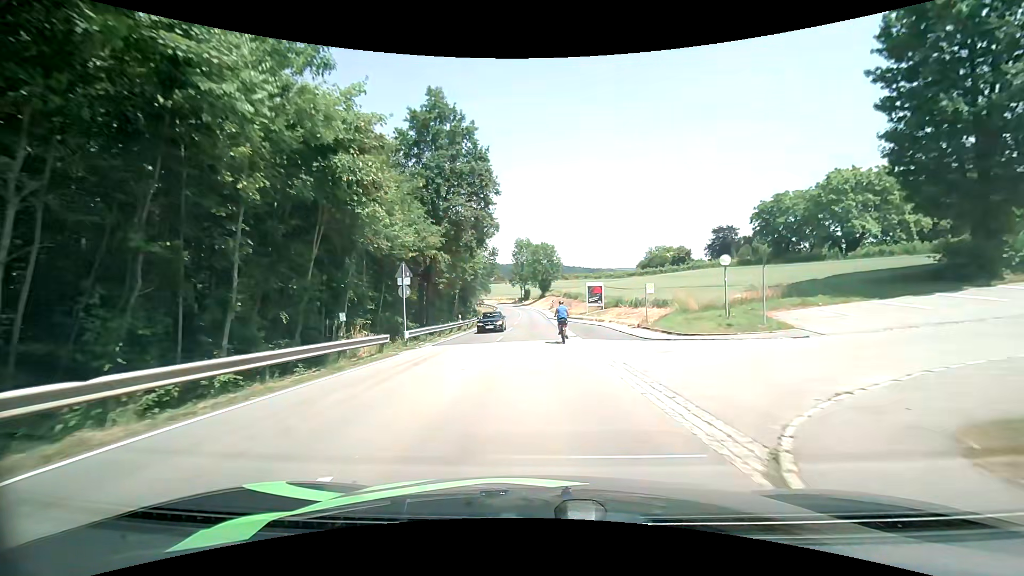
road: tertiary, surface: asphalt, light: Day
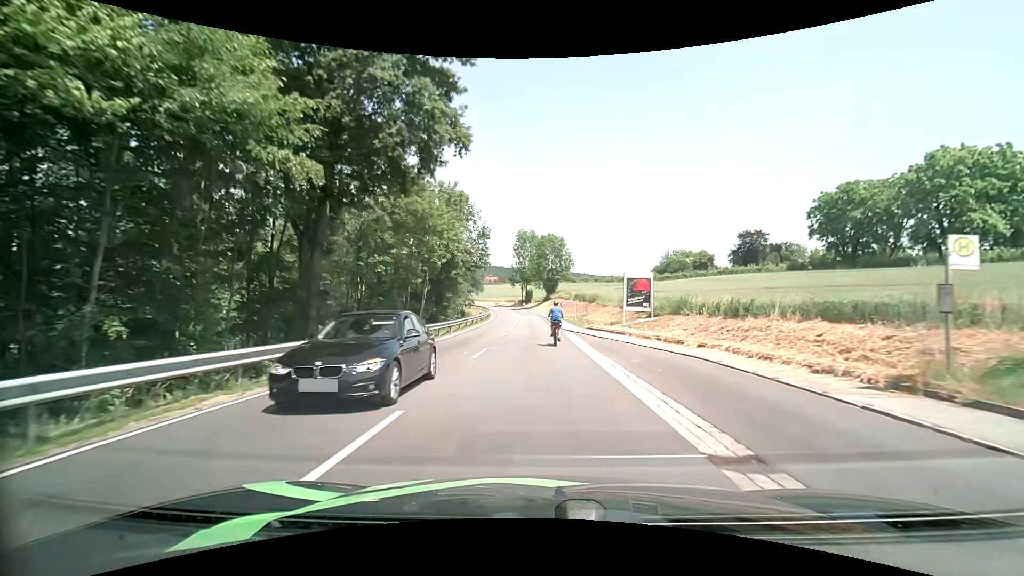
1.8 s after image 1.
(0.0, +21.1) m; 0°
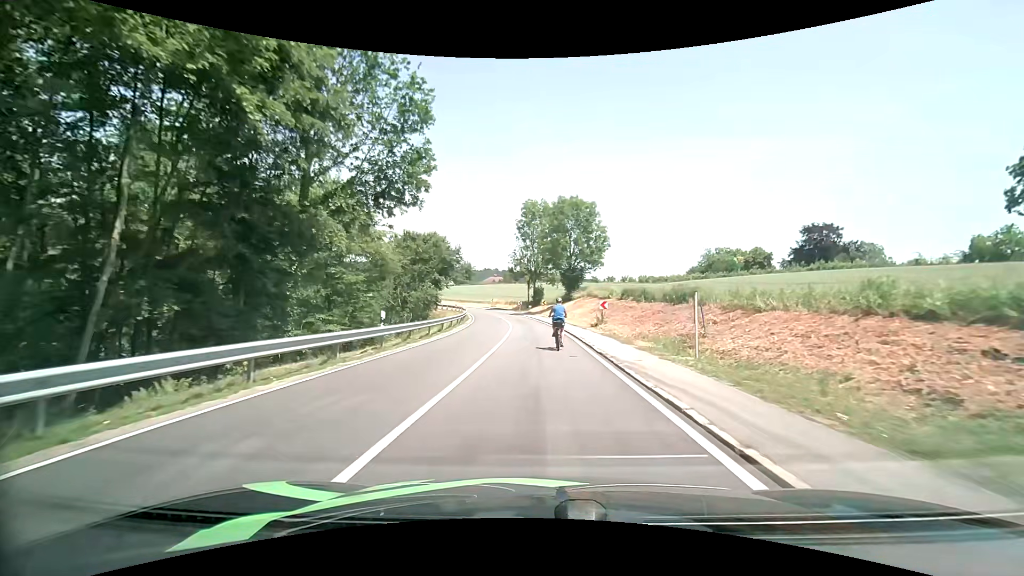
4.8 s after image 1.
(-0.4, +36.5) m; -1°
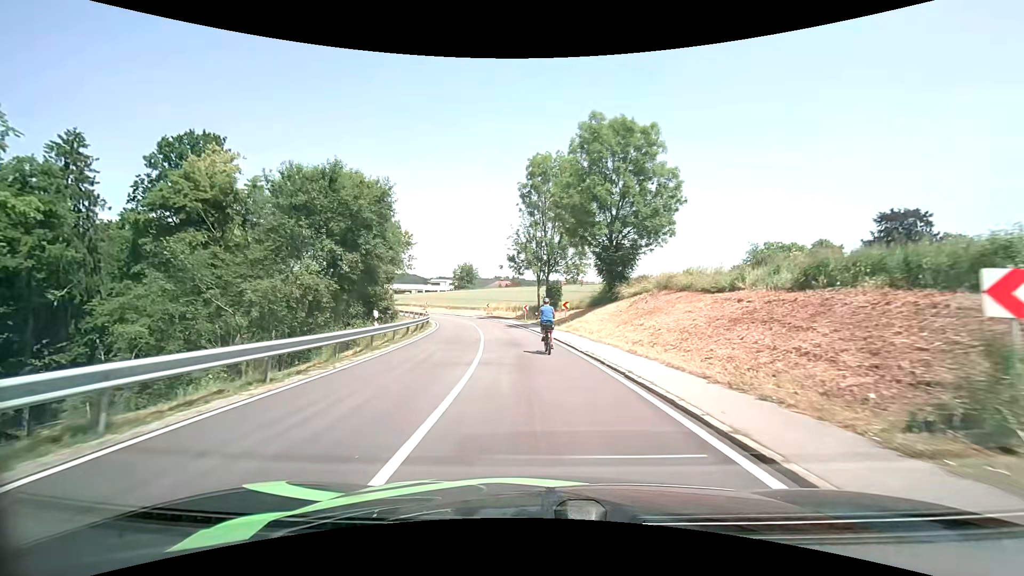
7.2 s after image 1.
(-0.3, +27.6) m; -1°
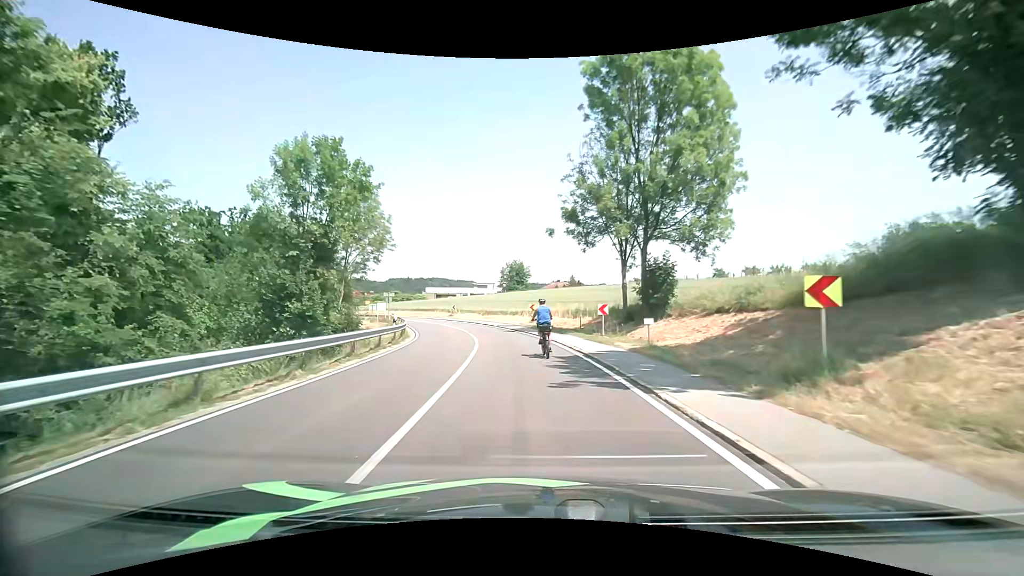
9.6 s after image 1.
(-1.5, +26.7) m; -7°
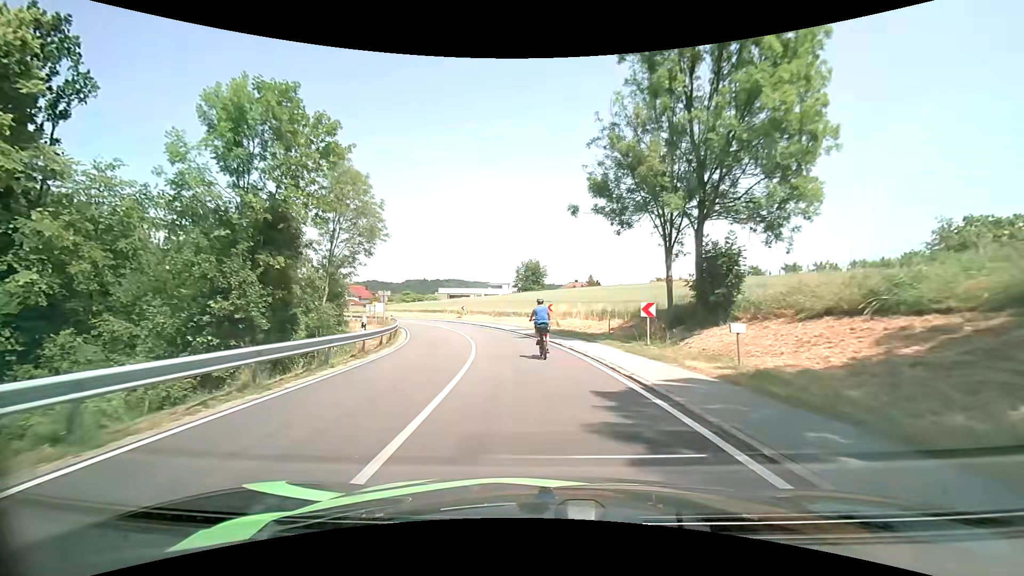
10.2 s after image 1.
(-0.1, +6.5) m; -2°
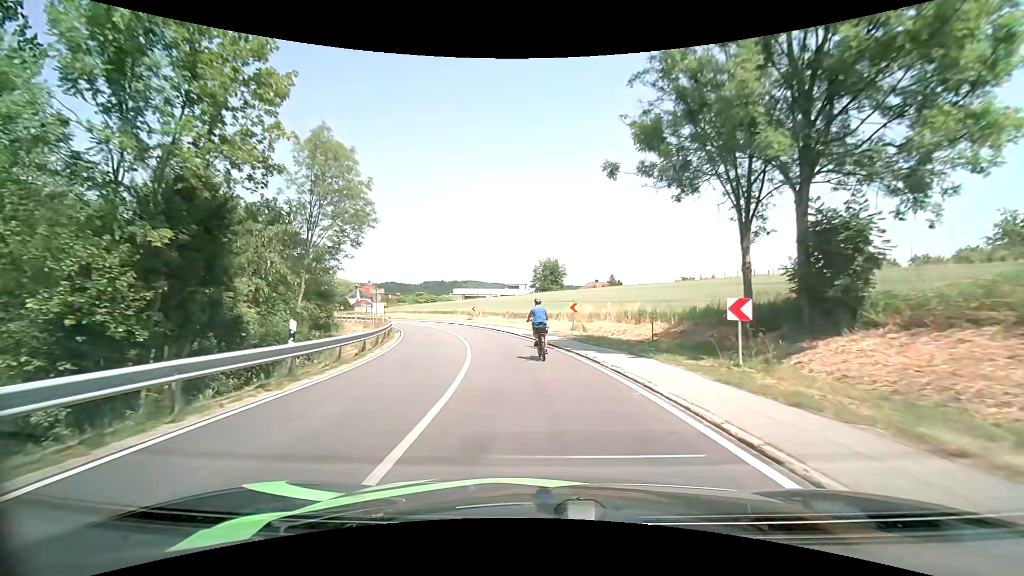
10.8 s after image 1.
(-0.1, +6.5) m; -2°
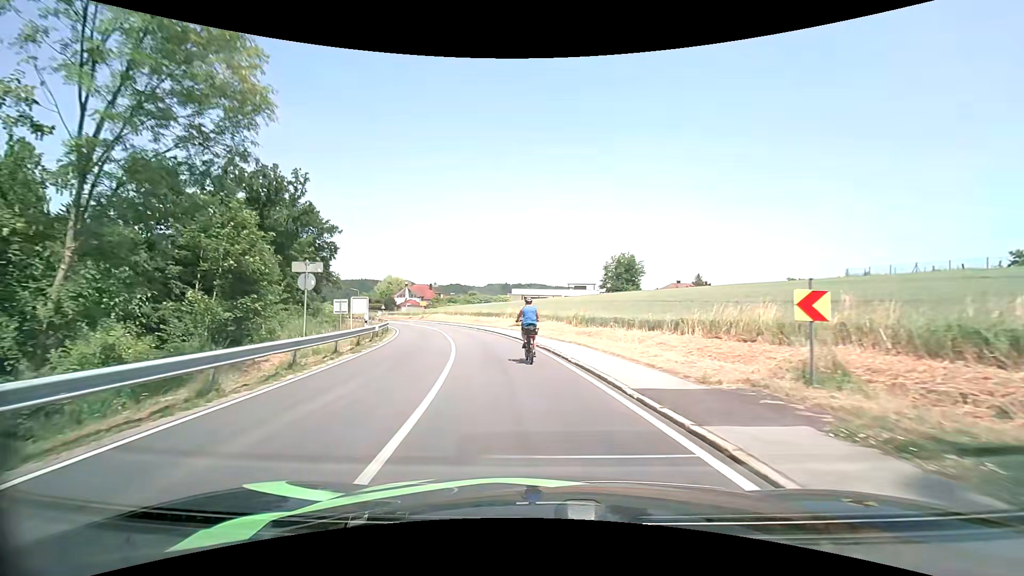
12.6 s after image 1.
(-1.2, +18.8) m; -8°
(0, +10) (-1, +20) (-3, +30) (-6, +39) (-9, +49) (-12, +58) (-16, +68) (-21, +77) (-25, +85) (-30, +94) m
